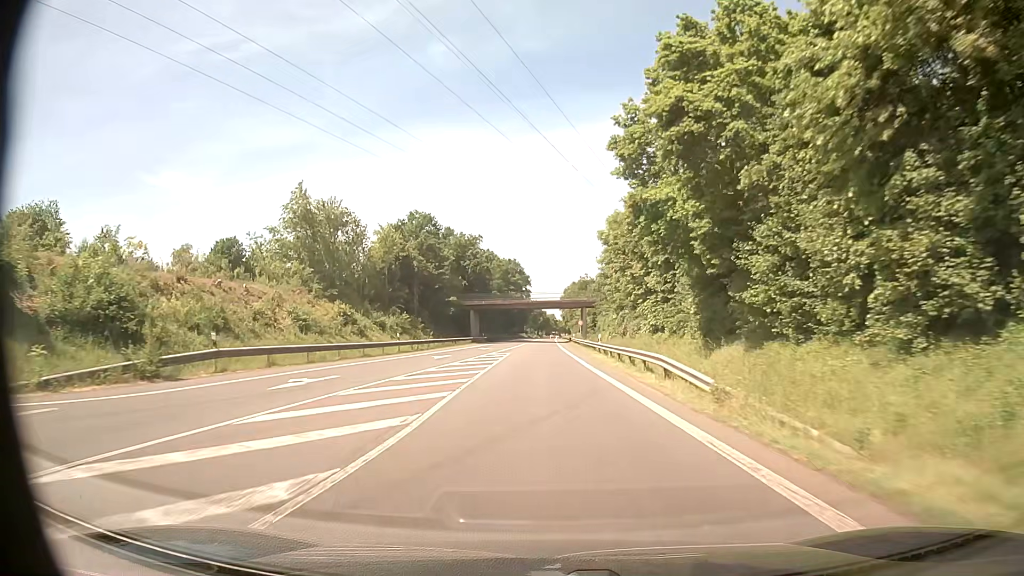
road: primary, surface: asphalt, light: Day
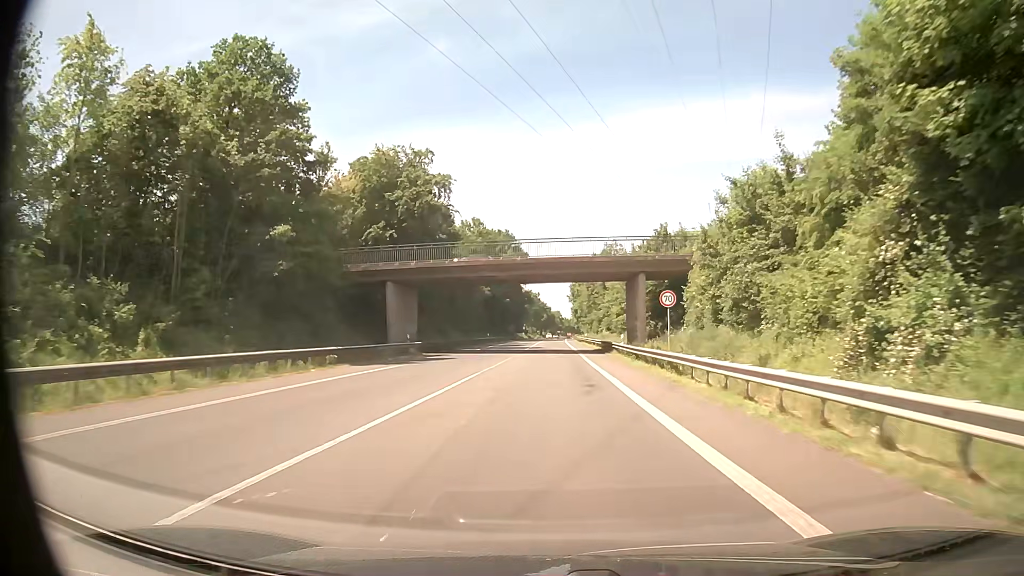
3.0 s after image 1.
(-0.3, +55.6) m; 0°
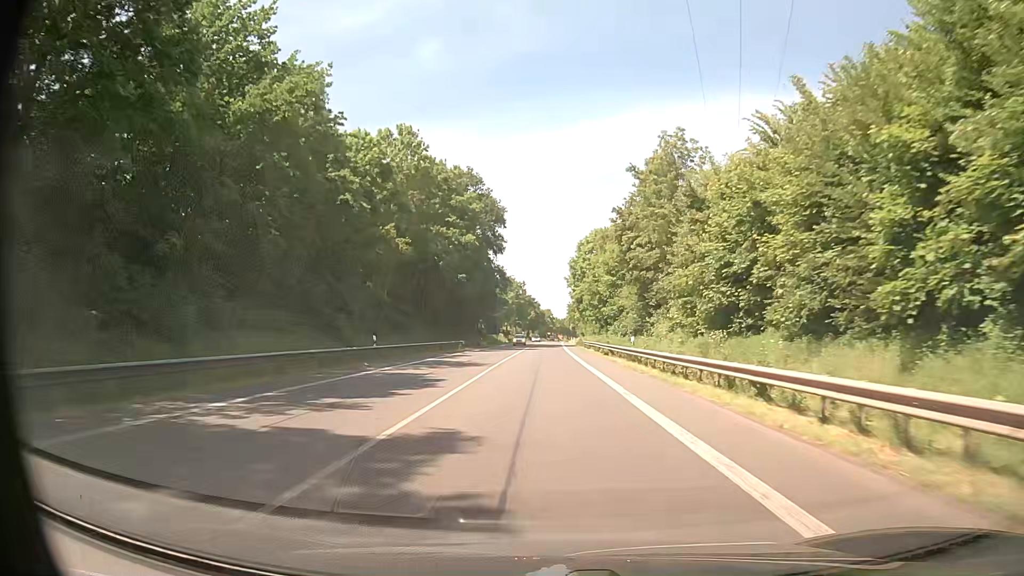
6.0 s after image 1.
(+0.3, +55.4) m; 0°
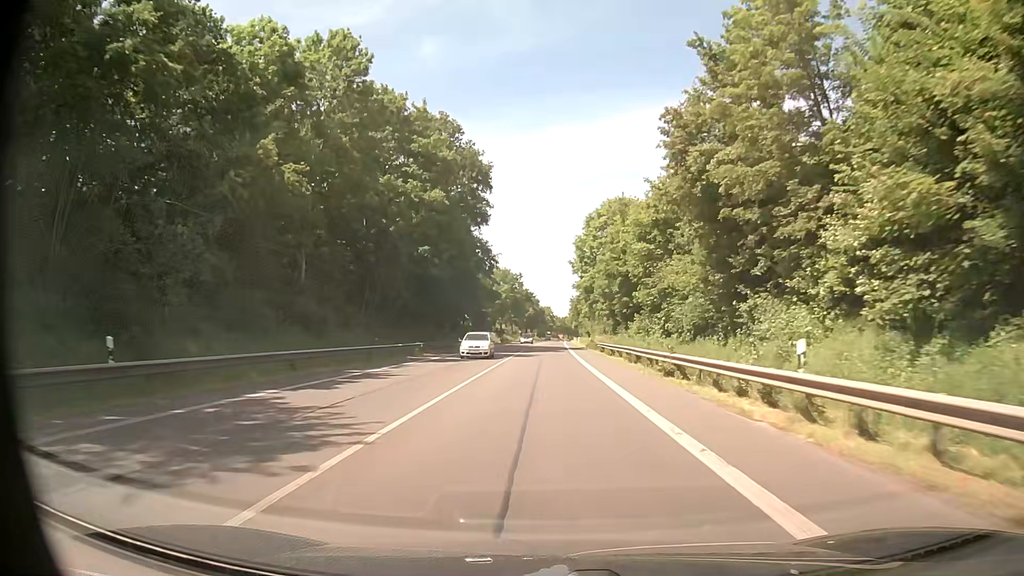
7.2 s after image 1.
(+0.1, +22.2) m; +1°
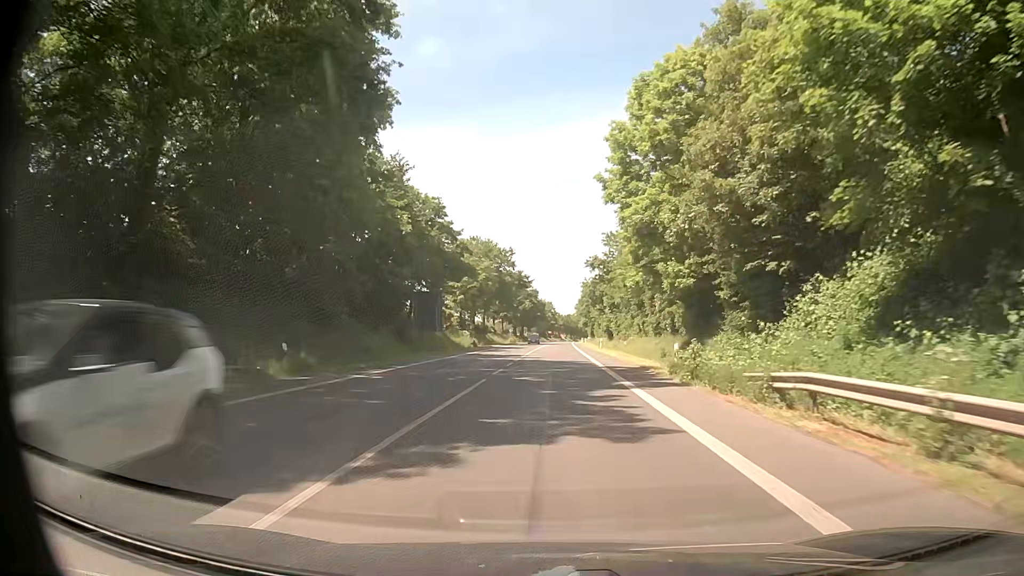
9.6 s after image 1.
(-0.1, +44.4) m; -1°
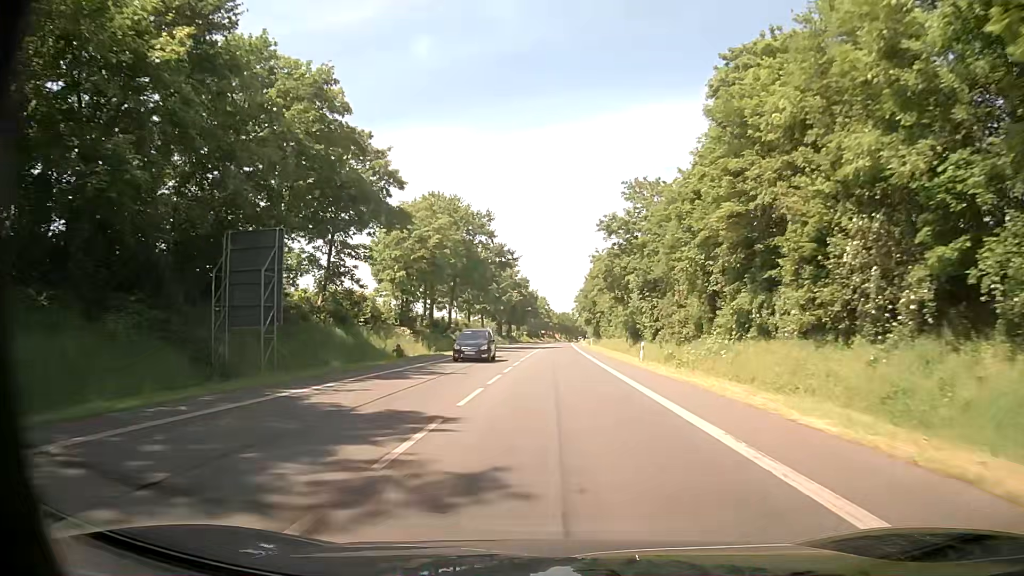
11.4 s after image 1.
(+0.4, +33.3) m; +2°
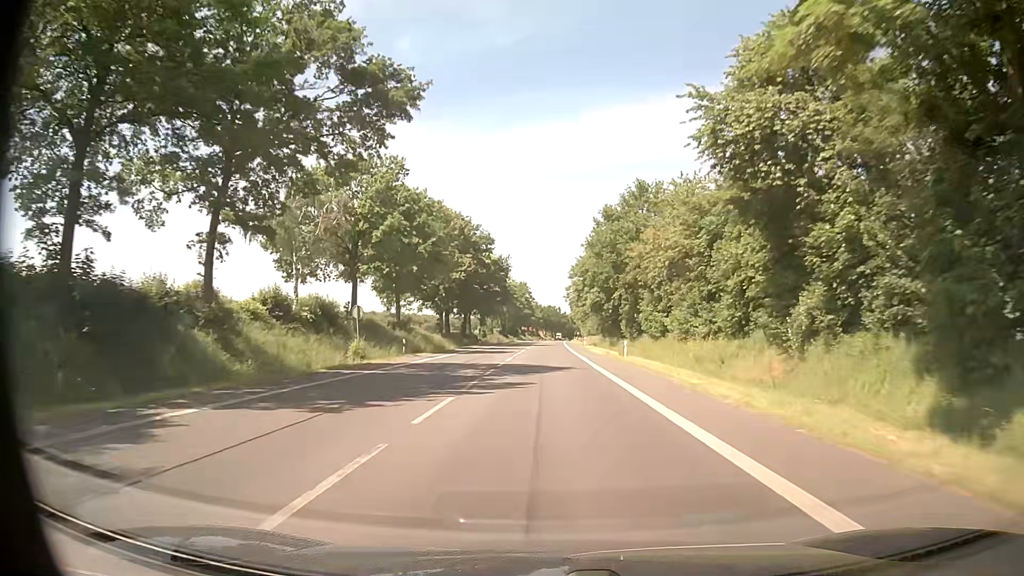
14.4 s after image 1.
(+0.6, +55.7) m; +1°
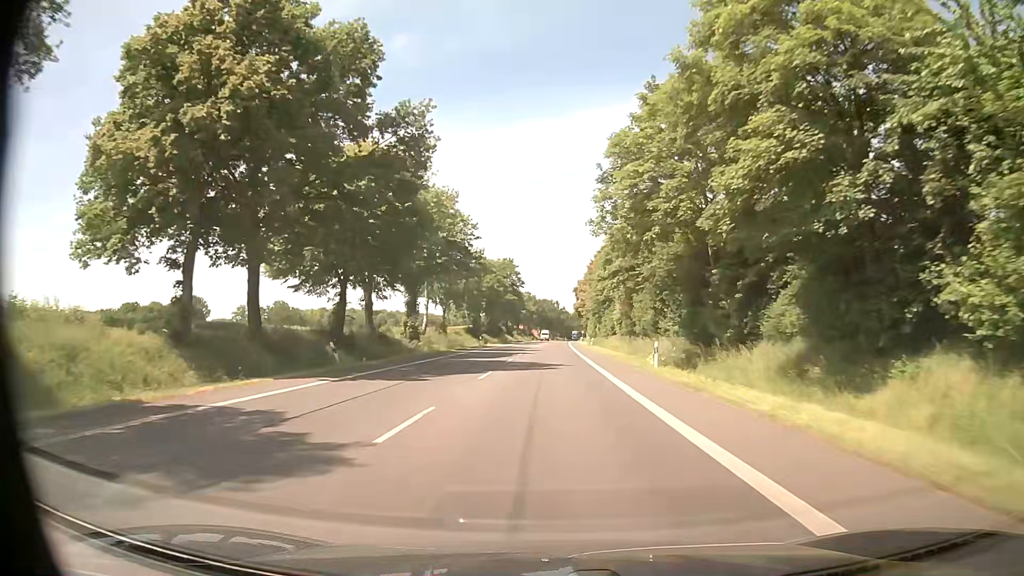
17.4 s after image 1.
(+0.2, +55.8) m; 0°
(0, +10) (0, +20) (0, +30) (0, +40) (0, +50) (+1, +60) (+1, +70) (+1, +80) (+1, +90) (+2, +100) m
